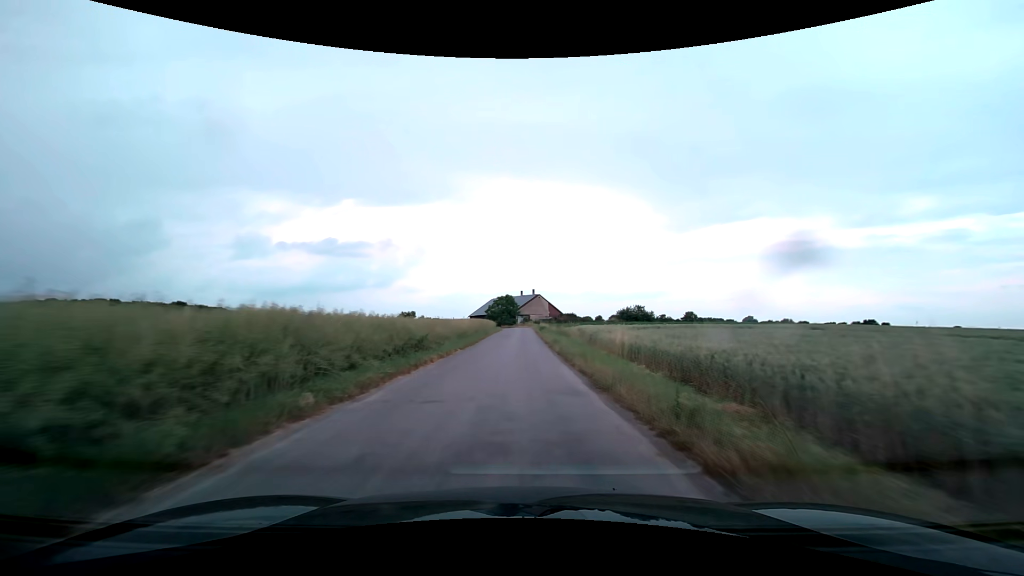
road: unclassified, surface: asphalt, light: Day
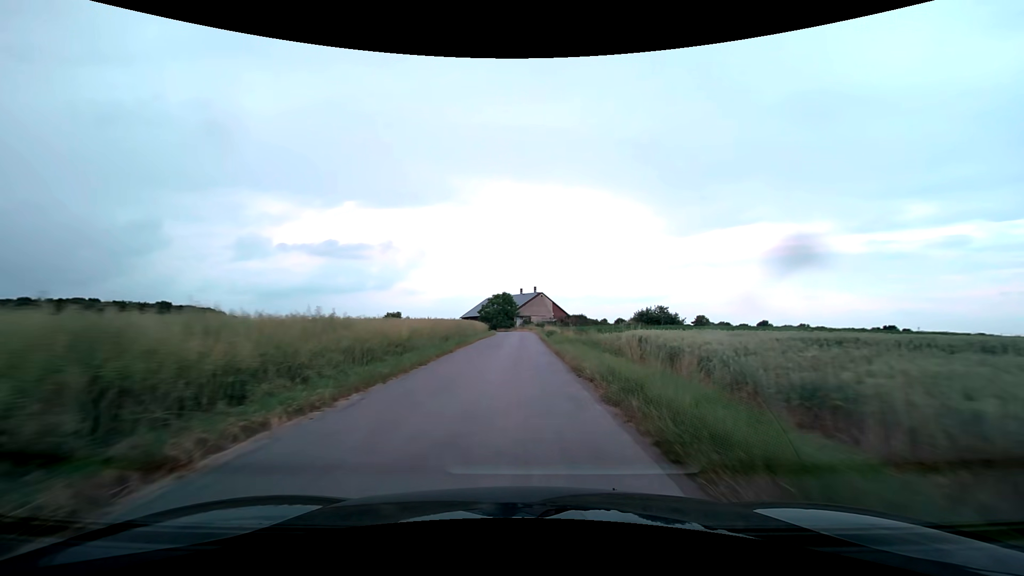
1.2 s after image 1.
(0.0, +19.7) m; 0°
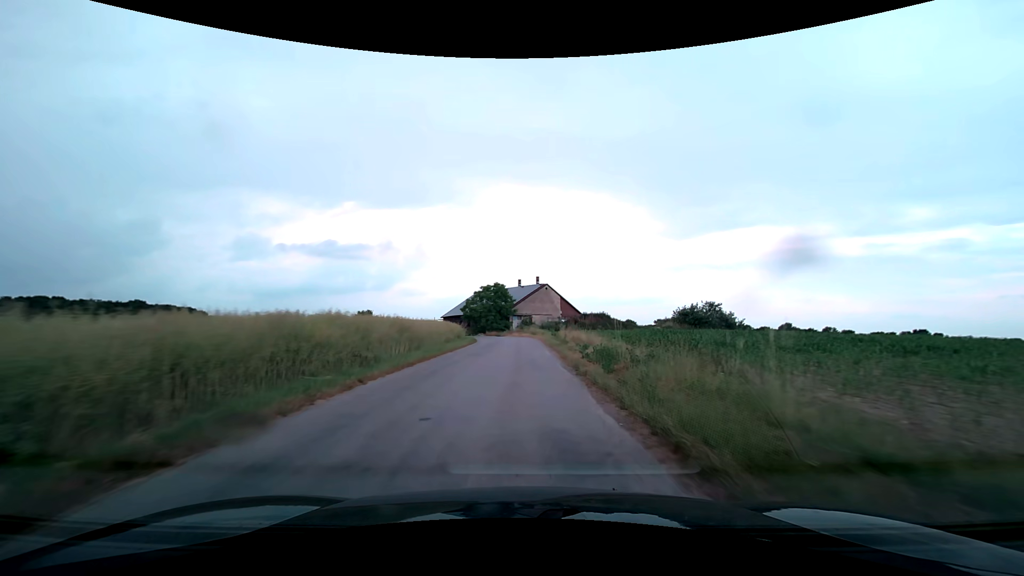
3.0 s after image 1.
(-0.1, +27.7) m; 0°
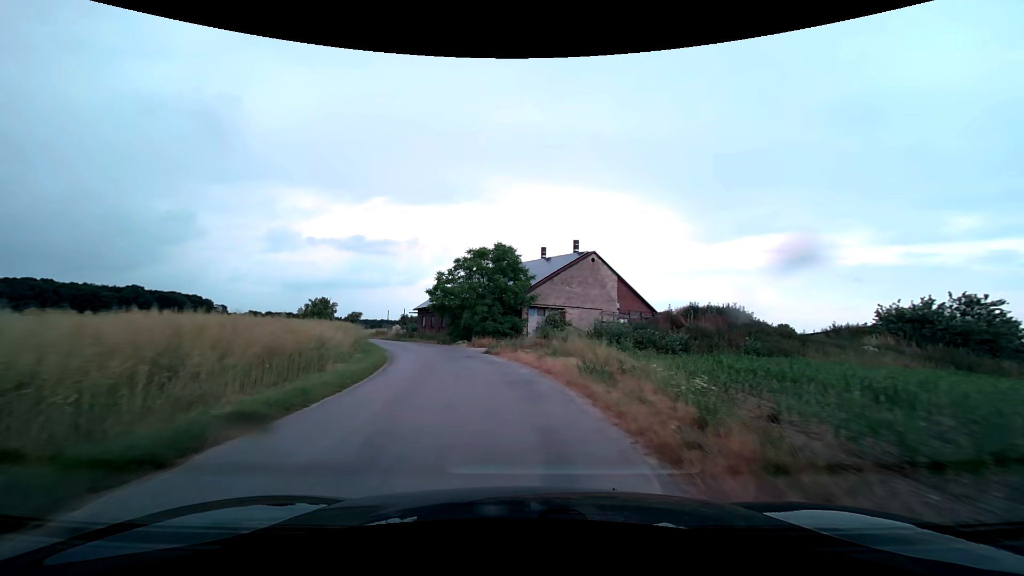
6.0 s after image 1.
(-0.2, +39.5) m; -3°
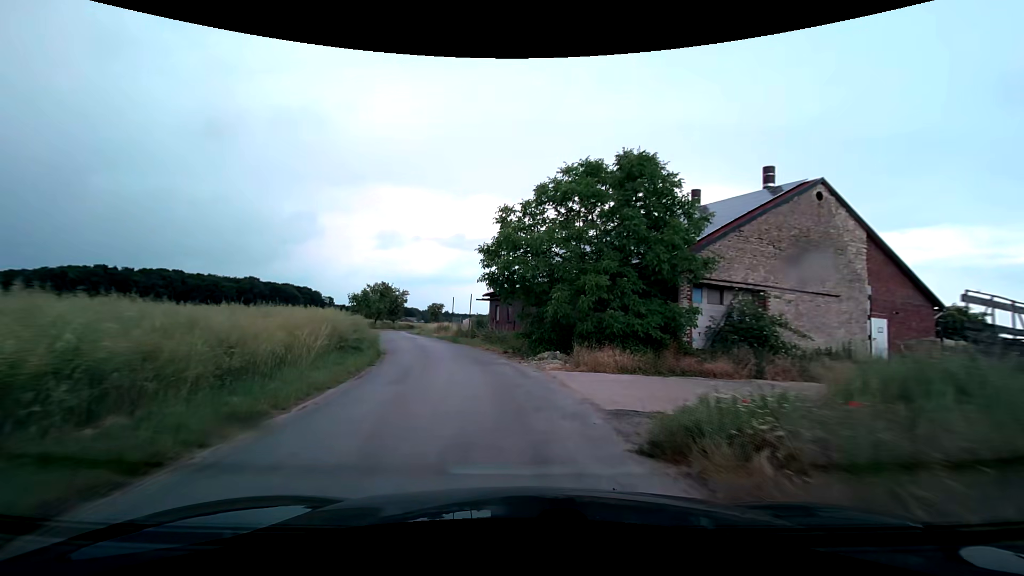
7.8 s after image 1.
(-1.8, +21.6) m; -10°
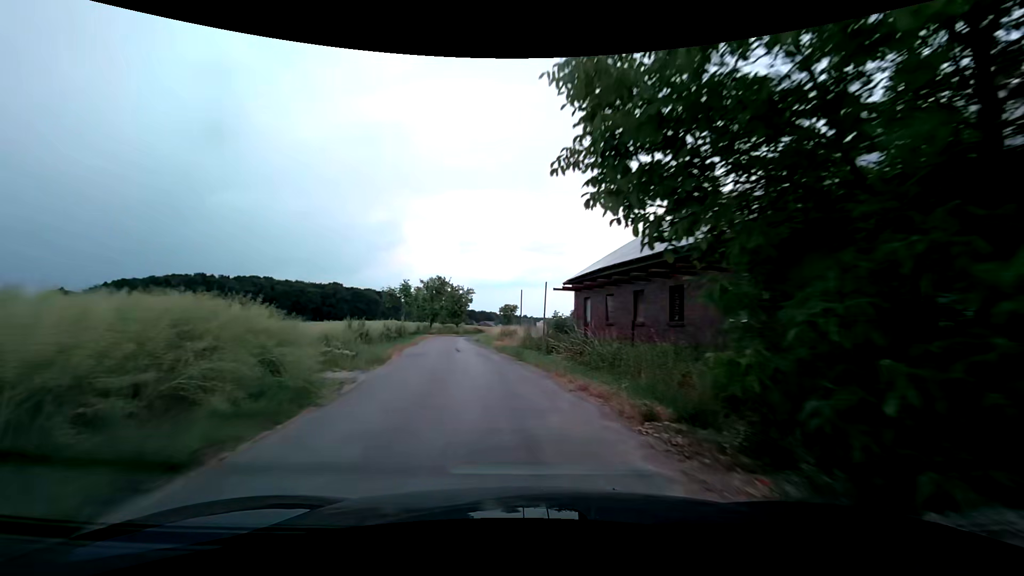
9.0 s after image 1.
(-1.1, +14.7) m; -9°
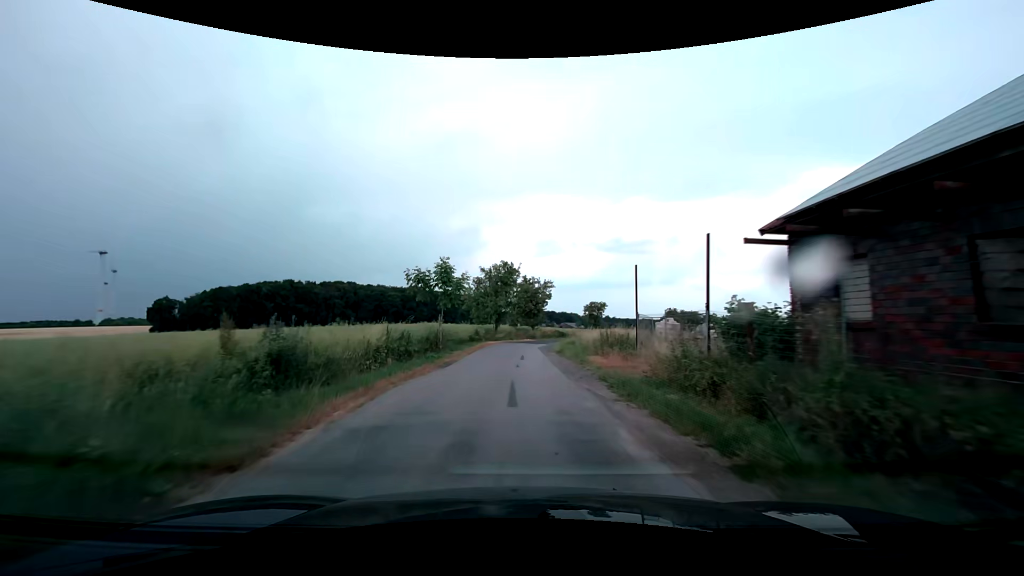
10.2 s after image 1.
(-1.2, +15.0) m; -9°
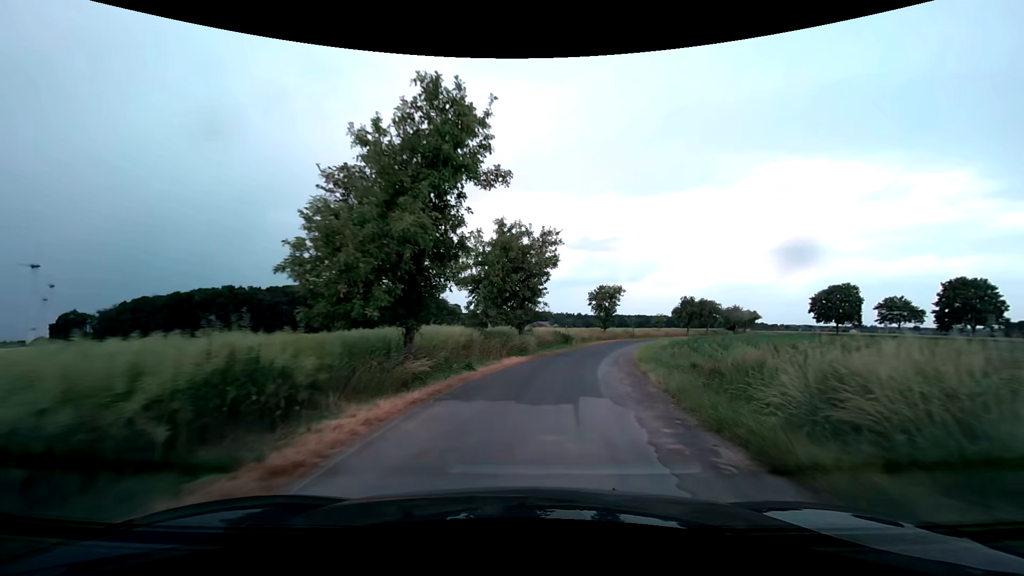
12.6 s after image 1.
(-0.9, +30.2) m; +2°
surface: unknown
(0, +10) (+2, +20) (+4, +30) (+6, +39) (+9, +49) (+13, +58) (+17, +67) (+21, +76) (+26, +85) (+32, +93) m
